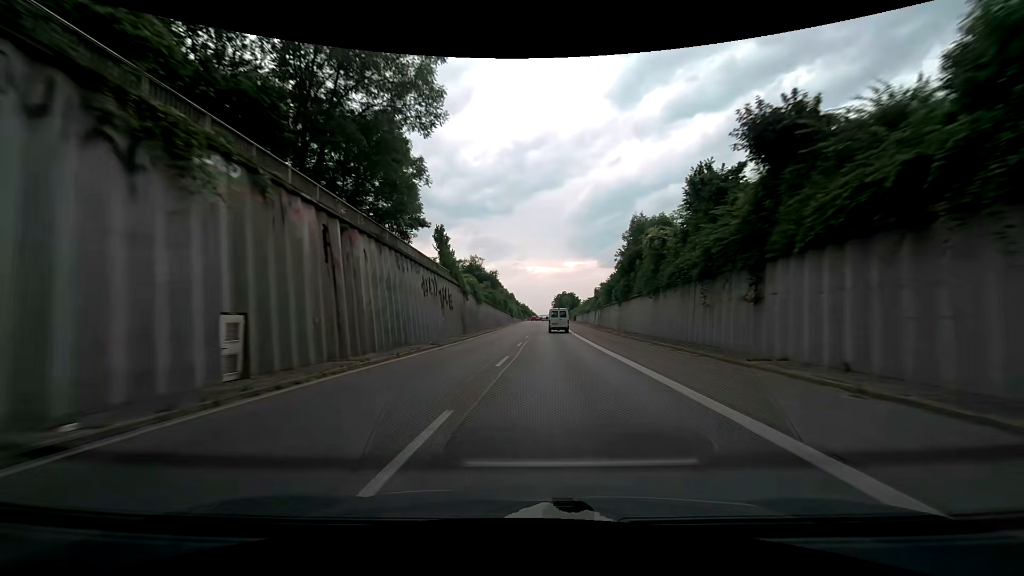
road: trunk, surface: asphalt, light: Day
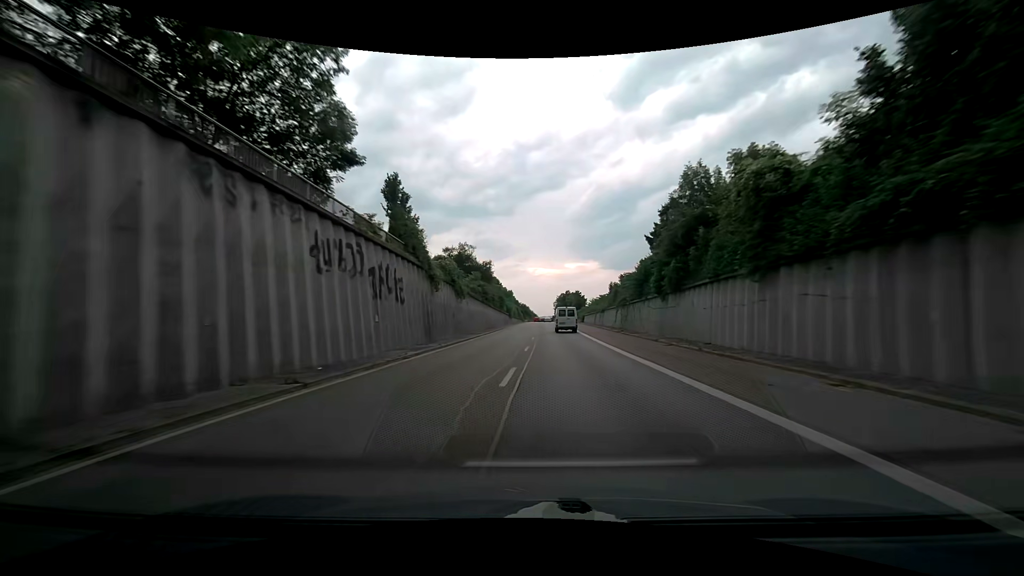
(-0.1, +16.1) m; 0°
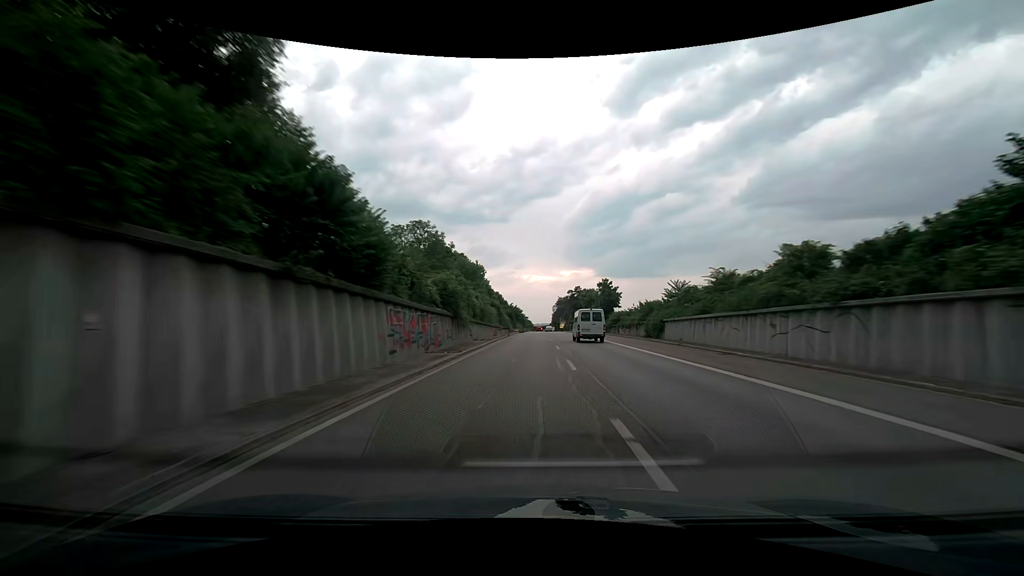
(+0.2, +64.7) m; +1°
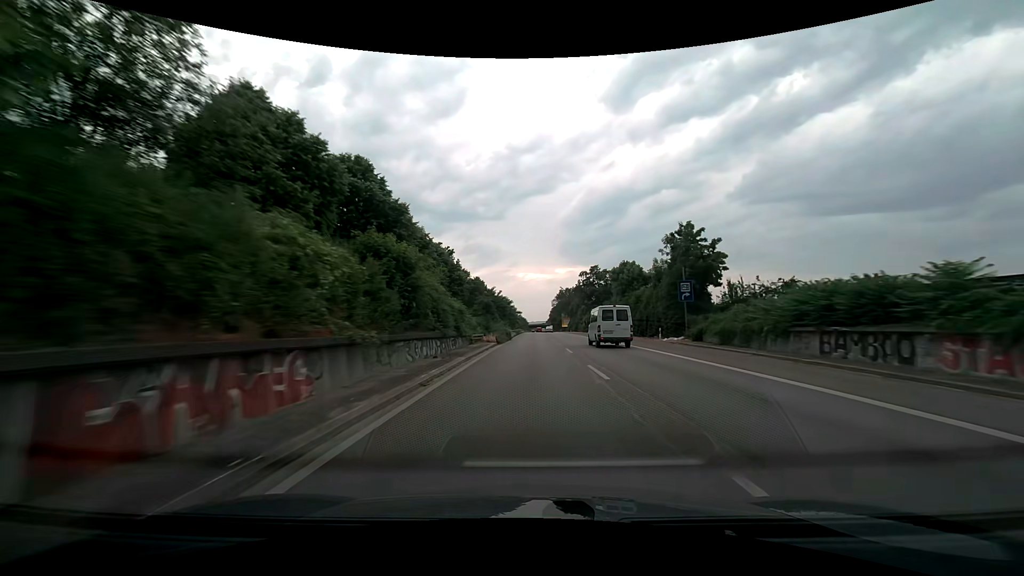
(+0.3, +48.2) m; +1°
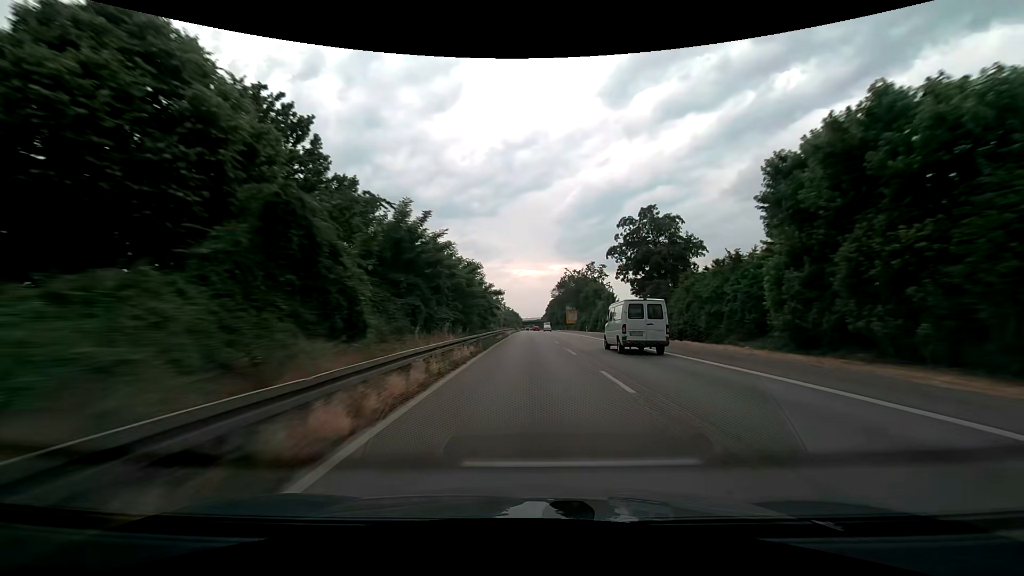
(+0.3, +48.4) m; +1°
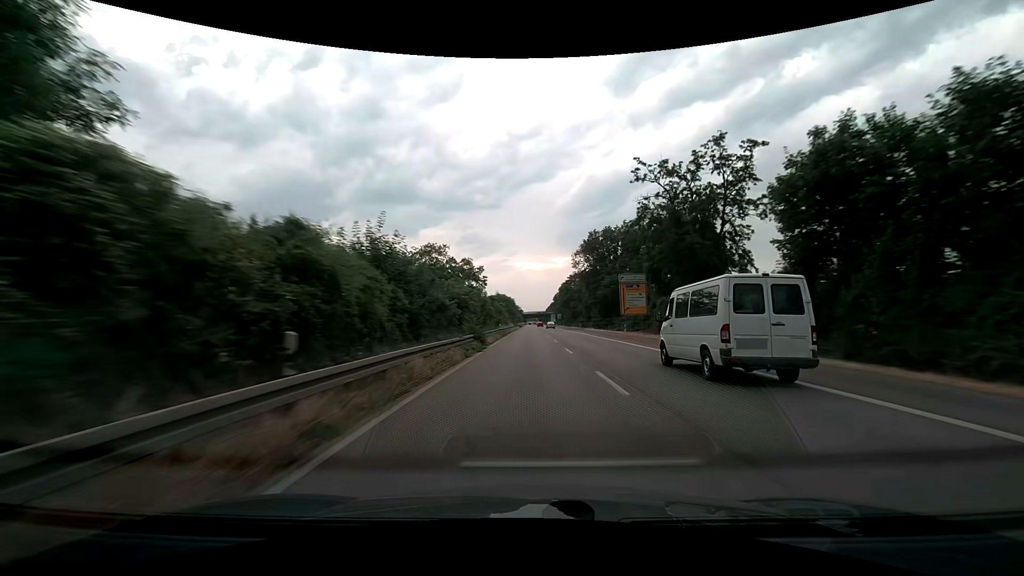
(+0.2, +80.6) m; 0°
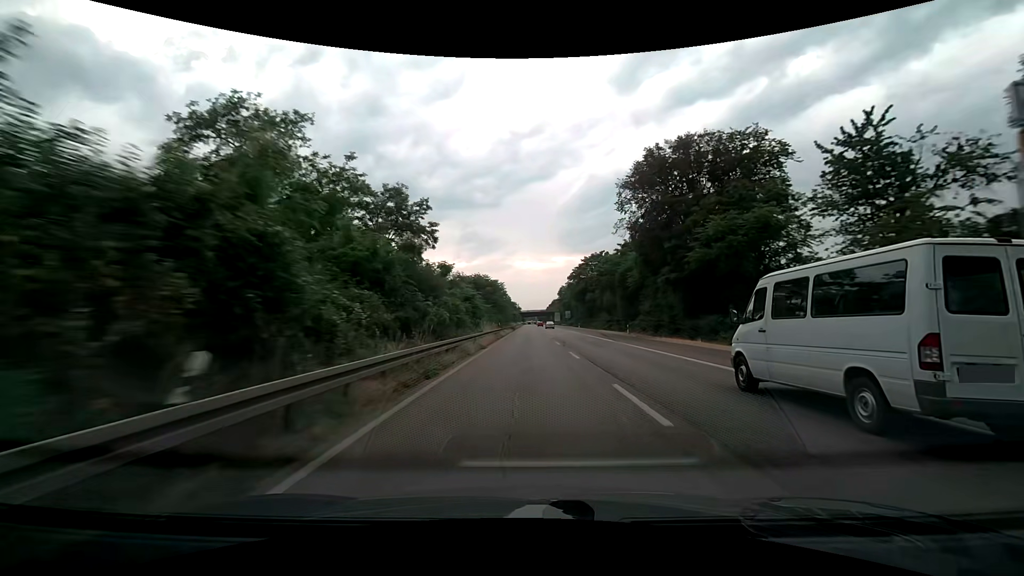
(-0.1, +48.2) m; 0°
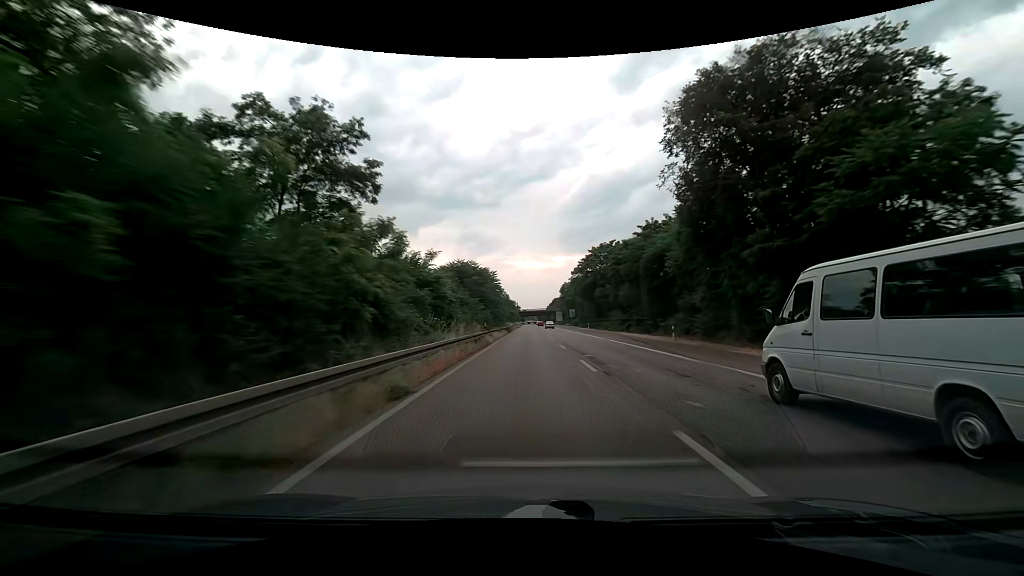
(0.0, +16.1) m; 0°
(0, +10) (0, +20) (0, +30) (0, +40) (0, +50) (0, +60) (0, +70) (0, +80) (0, +90) (0, +100) m
